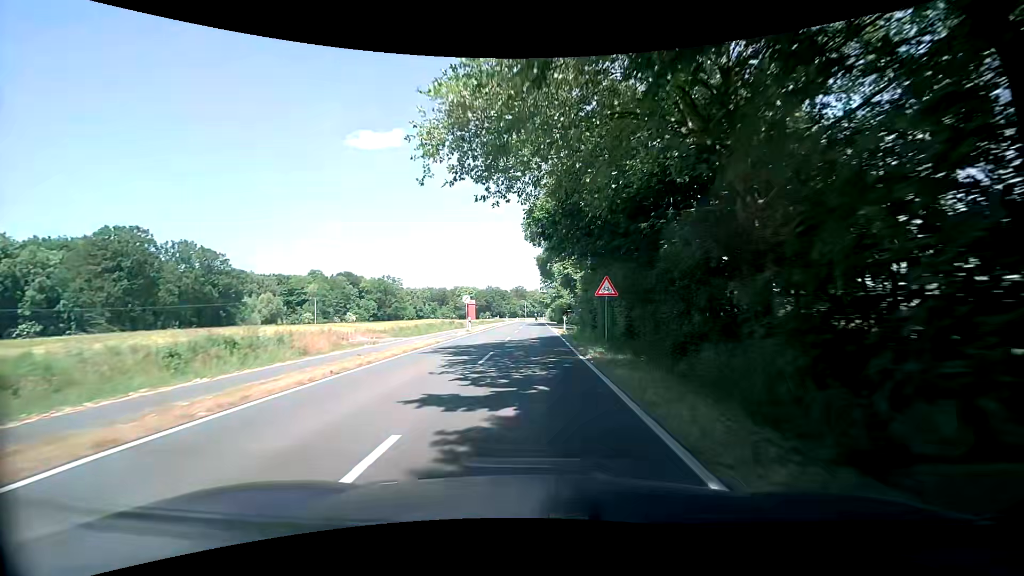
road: tertiary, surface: asphalt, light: Day
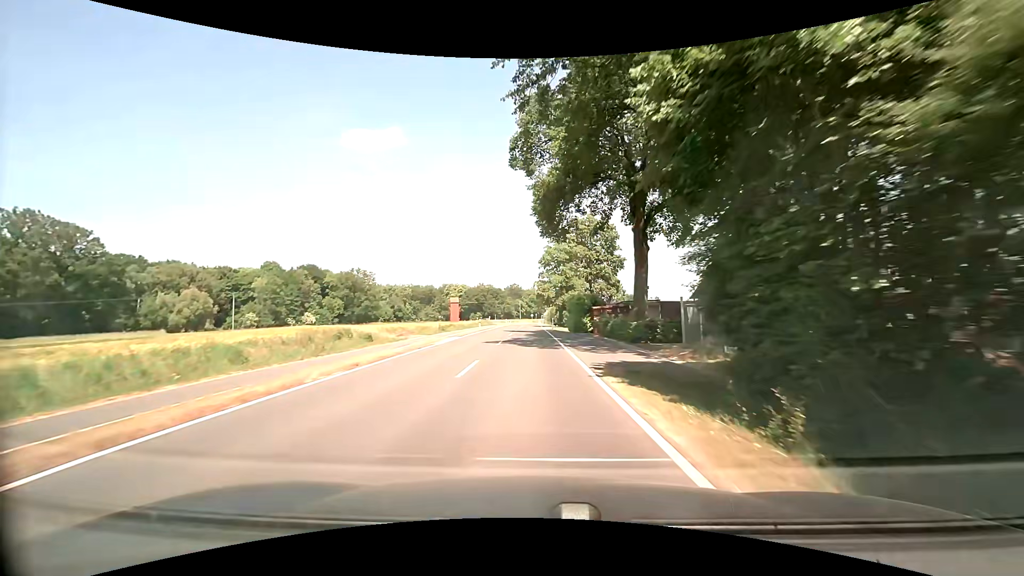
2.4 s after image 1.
(+0.6, +39.1) m; +1°
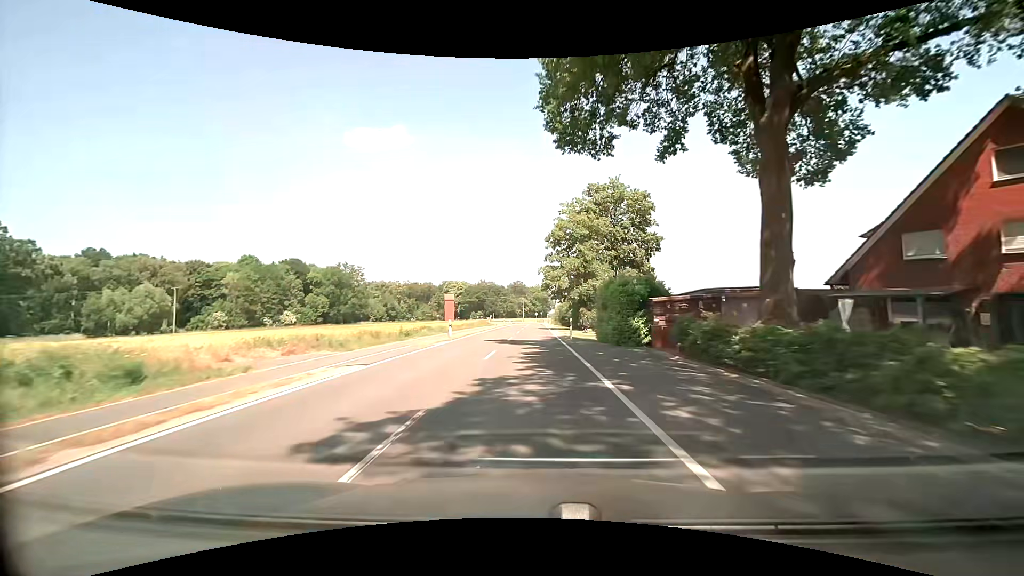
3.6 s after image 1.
(-0.2, +19.9) m; -1°
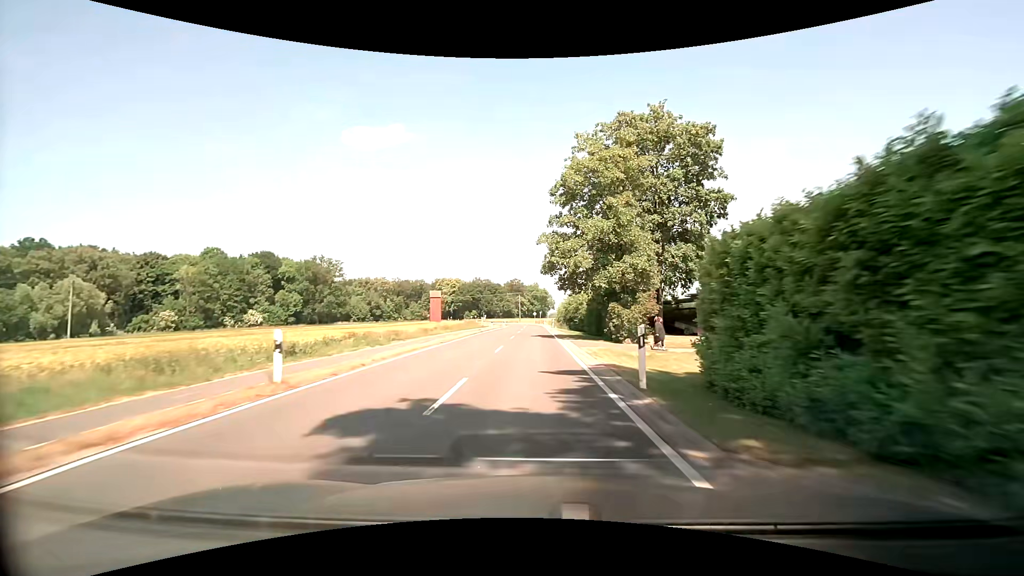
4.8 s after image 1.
(+0.1, +20.3) m; +1°
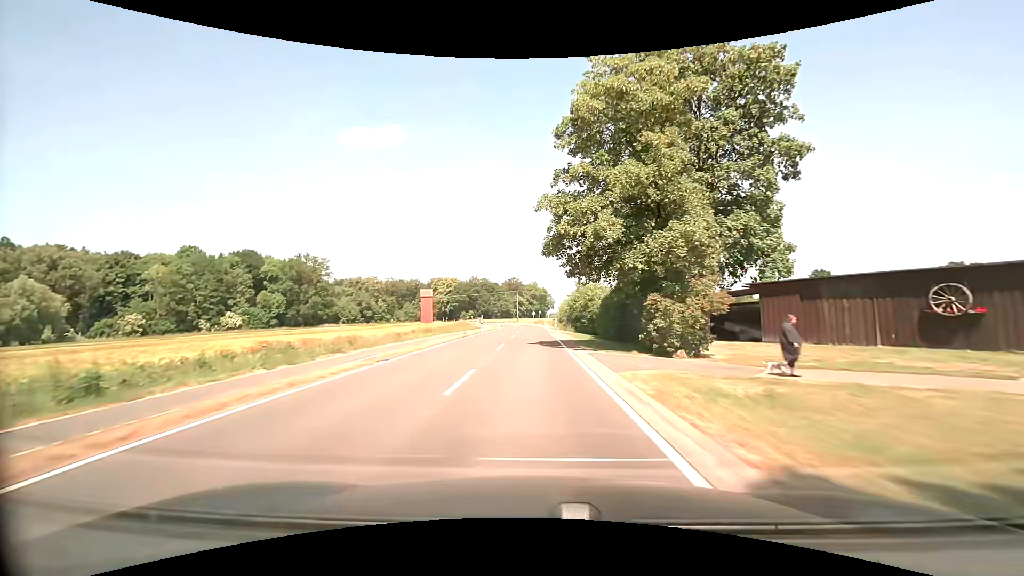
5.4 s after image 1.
(0.0, +10.3) m; 0°
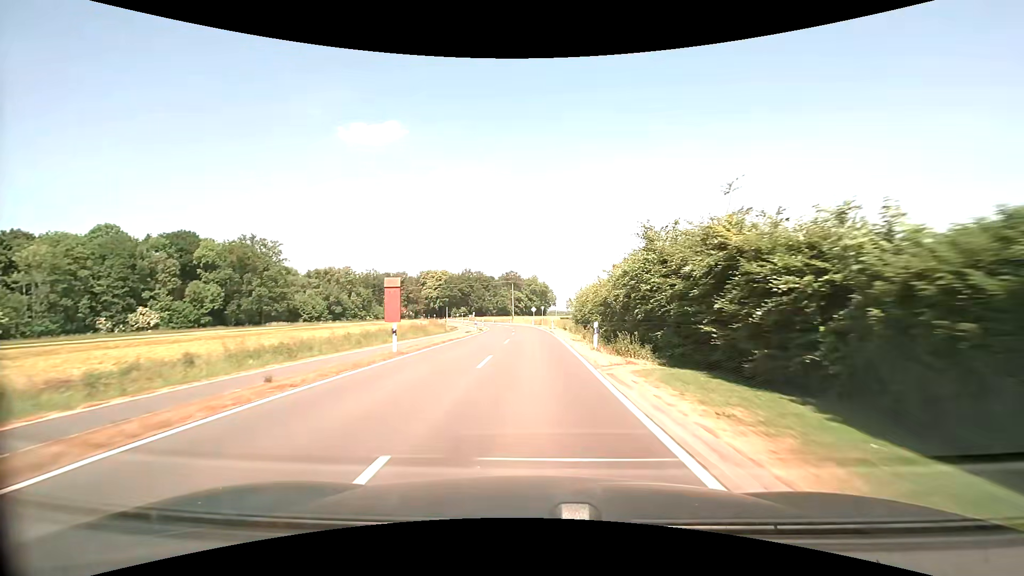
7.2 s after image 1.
(-0.1, +31.9) m; 0°
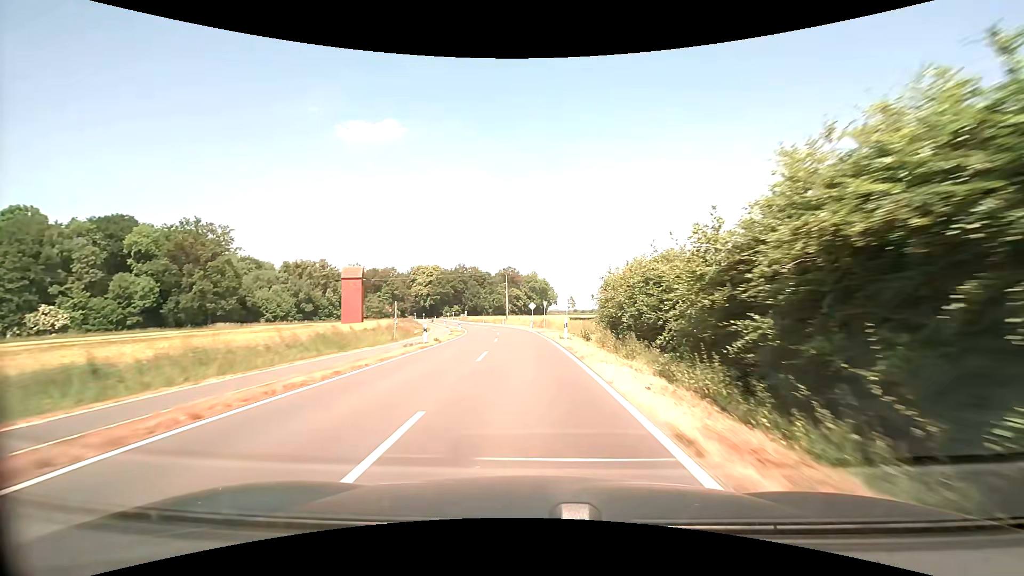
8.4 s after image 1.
(+0.1, +21.9) m; 0°
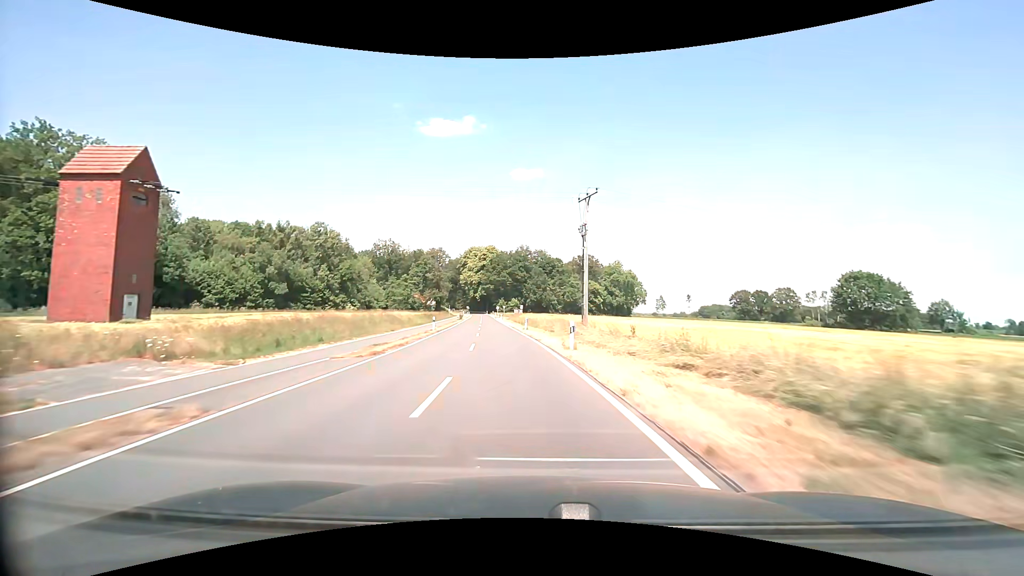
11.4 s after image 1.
(-3.3, +56.9) m; -8°
